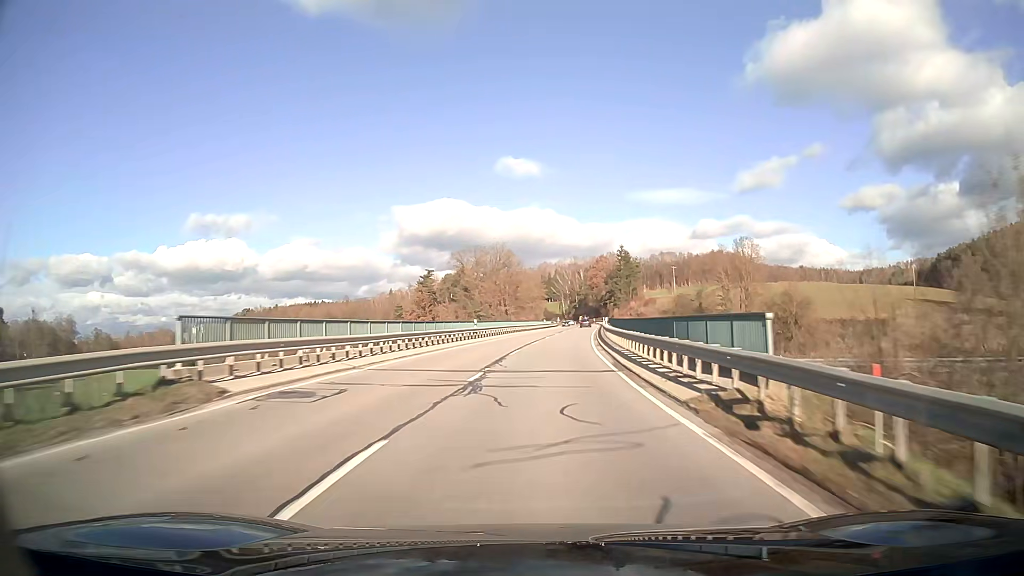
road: secondary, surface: asphalt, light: Day
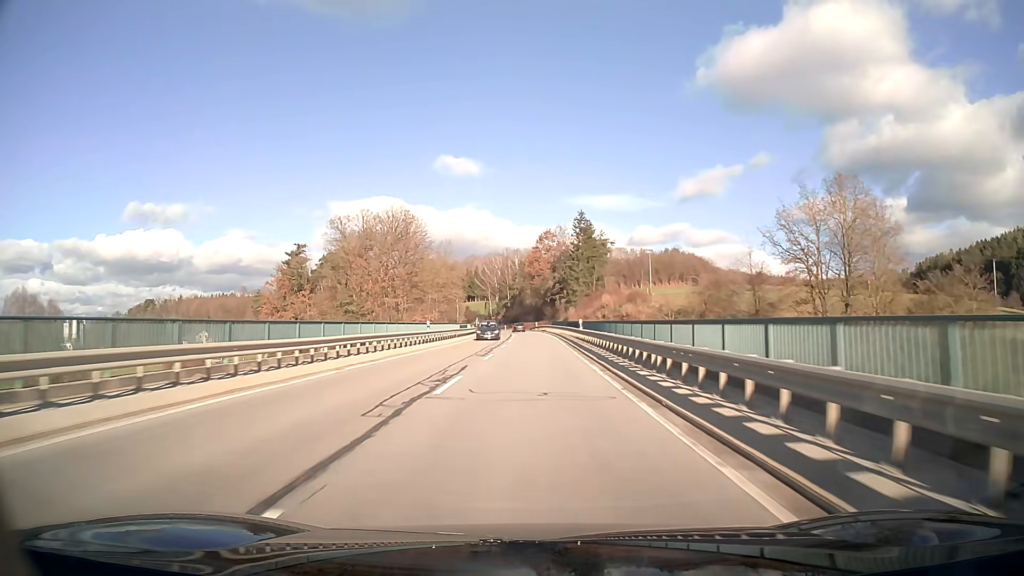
(+3.4, +62.8) m; +5°
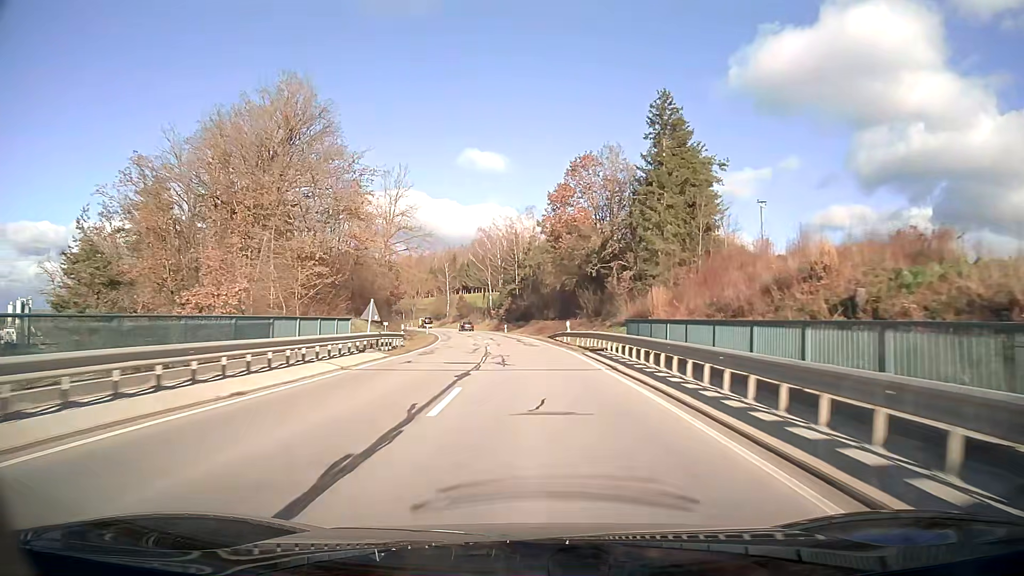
(-0.8, +63.1) m; -2°
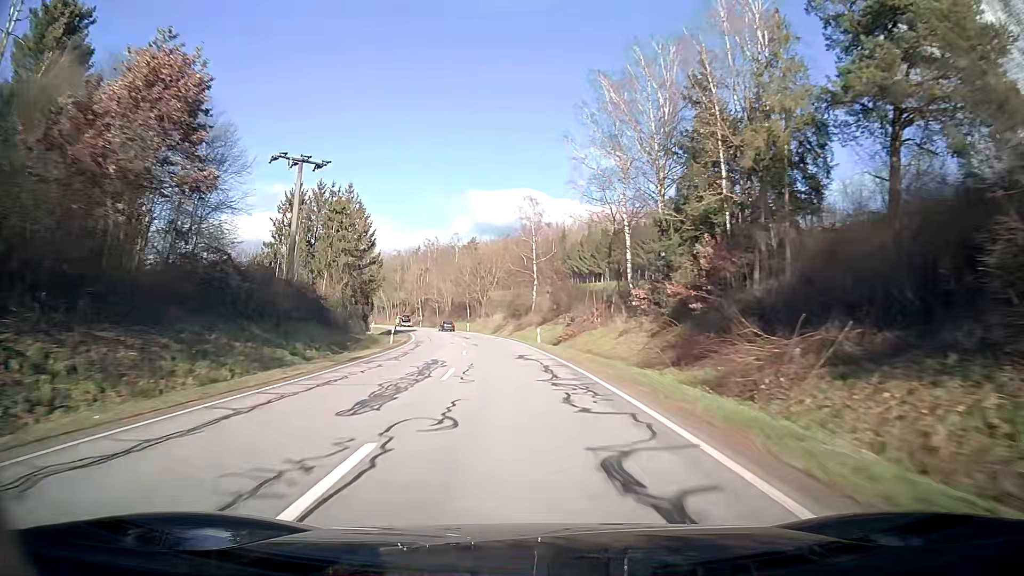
(-6.6, +78.7) m; -10°
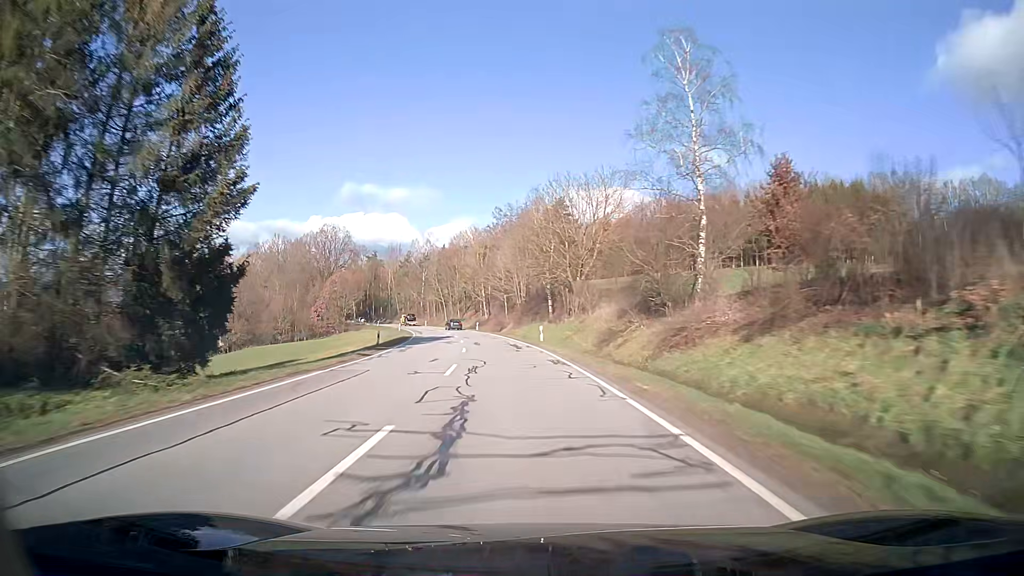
(-3.2, +47.4) m; -8°
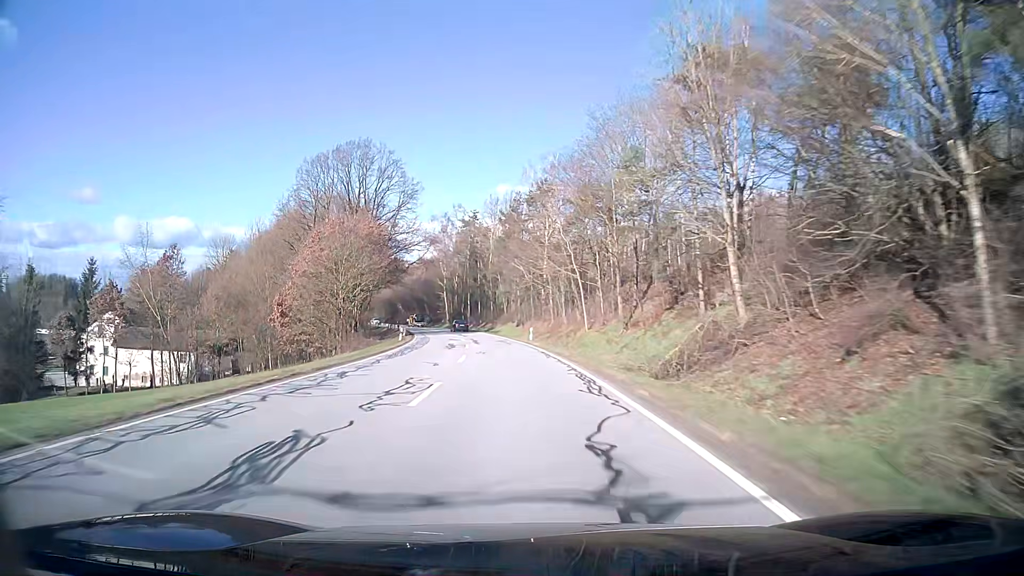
(-9.1, +78.6) m; -13°
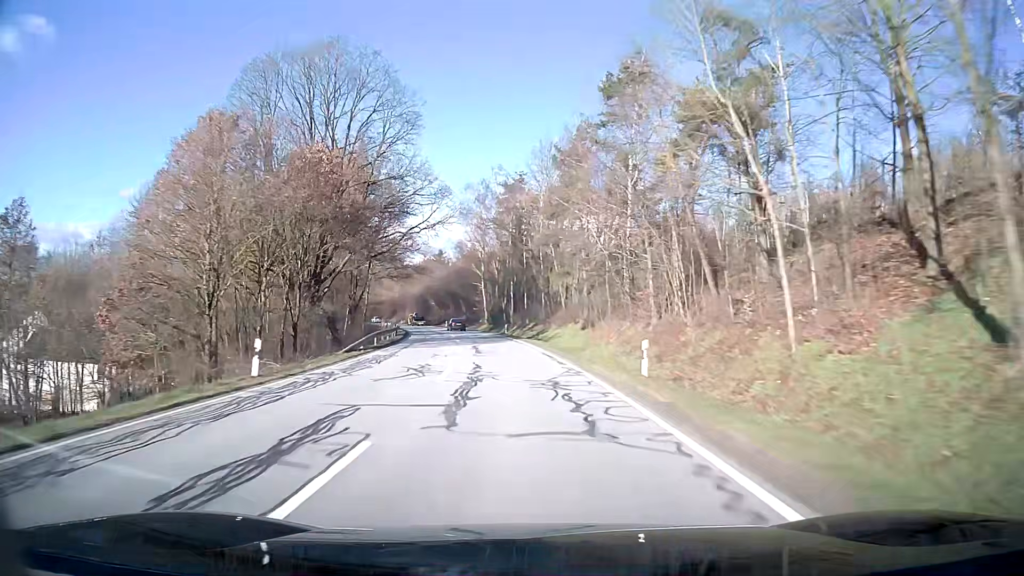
(-1.3, +31.7) m; -5°
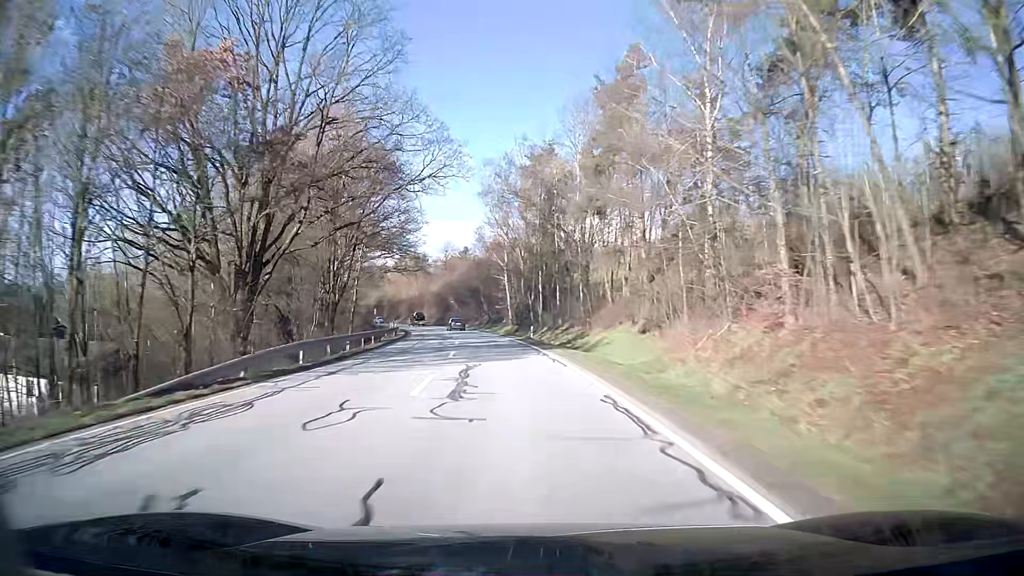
(-0.4, +15.9) m; -3°
